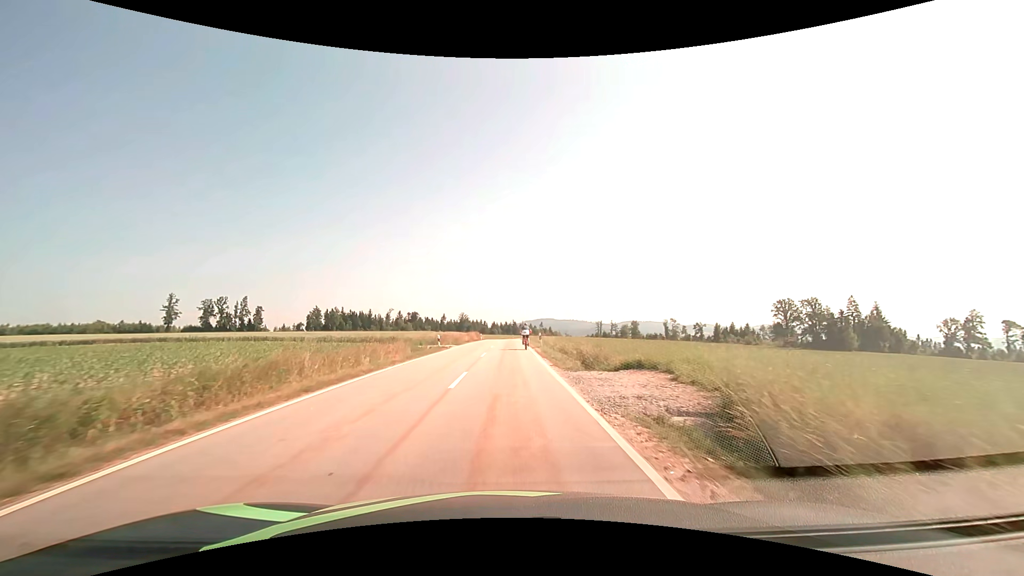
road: tertiary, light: Day
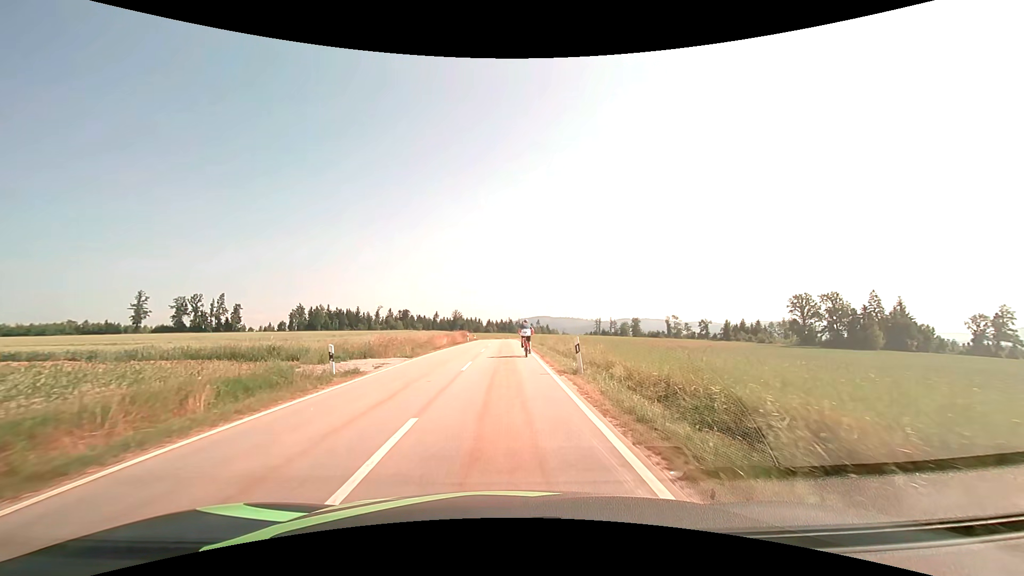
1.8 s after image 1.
(+0.1, +19.8) m; +1°
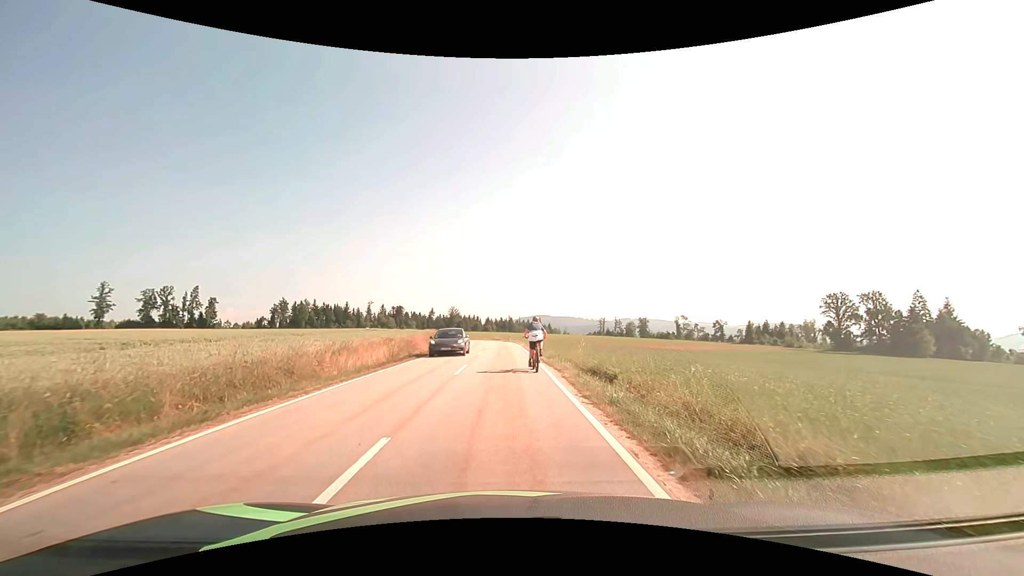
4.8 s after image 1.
(-0.1, +25.7) m; 0°
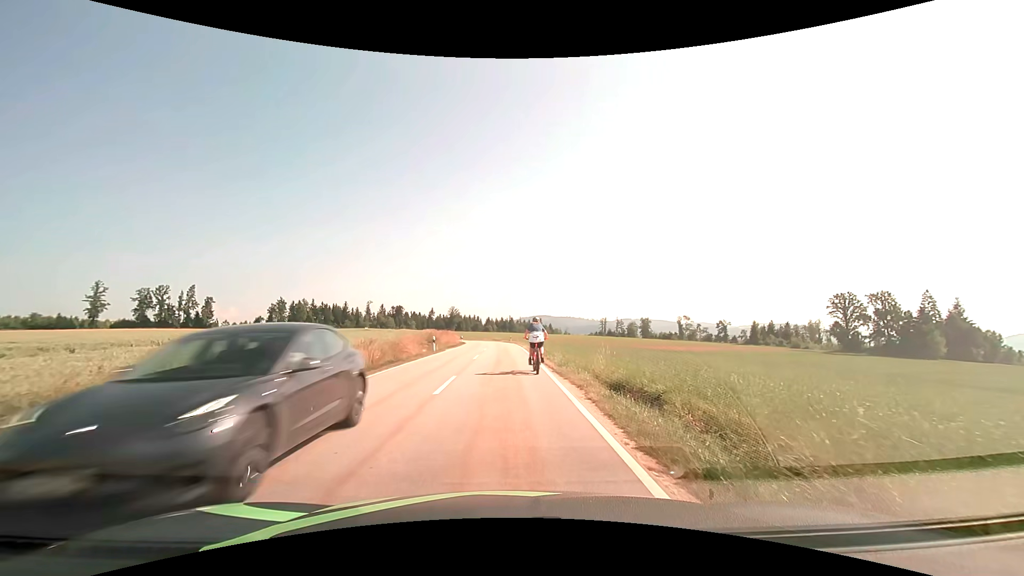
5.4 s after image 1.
(0.0, +4.2) m; 0°
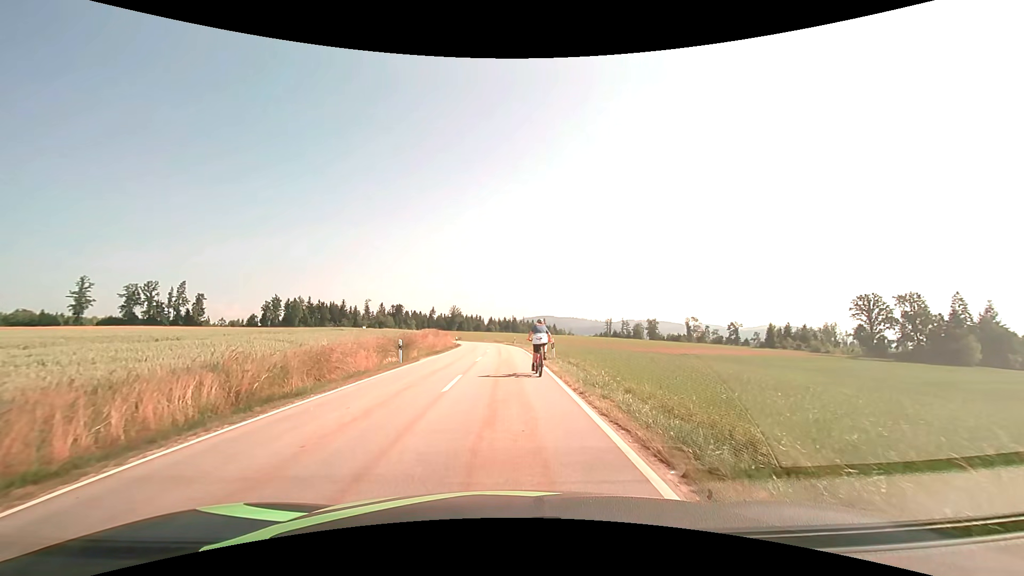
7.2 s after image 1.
(0.0, +11.9) m; 0°
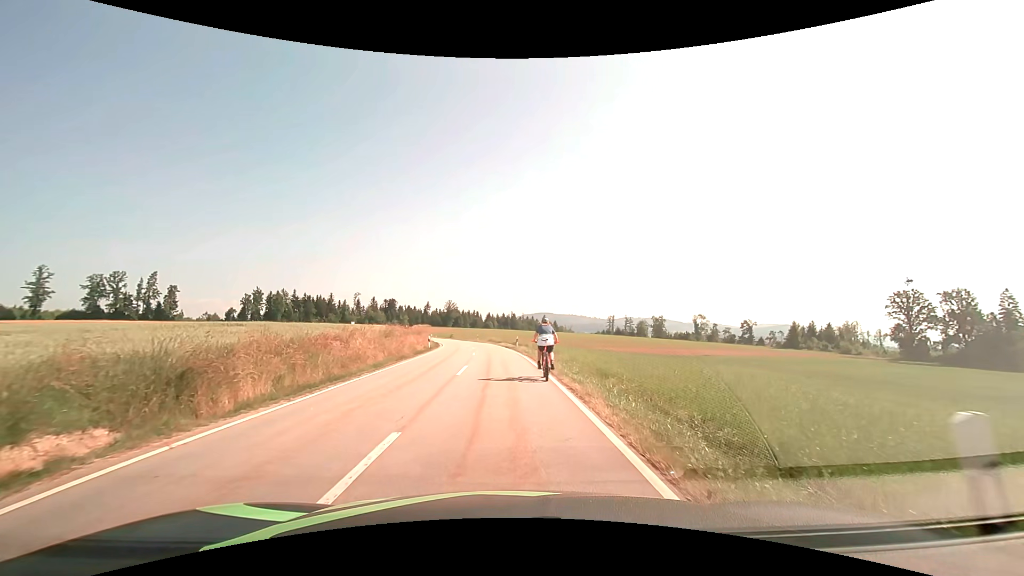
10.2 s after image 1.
(+0.1, +20.7) m; 0°
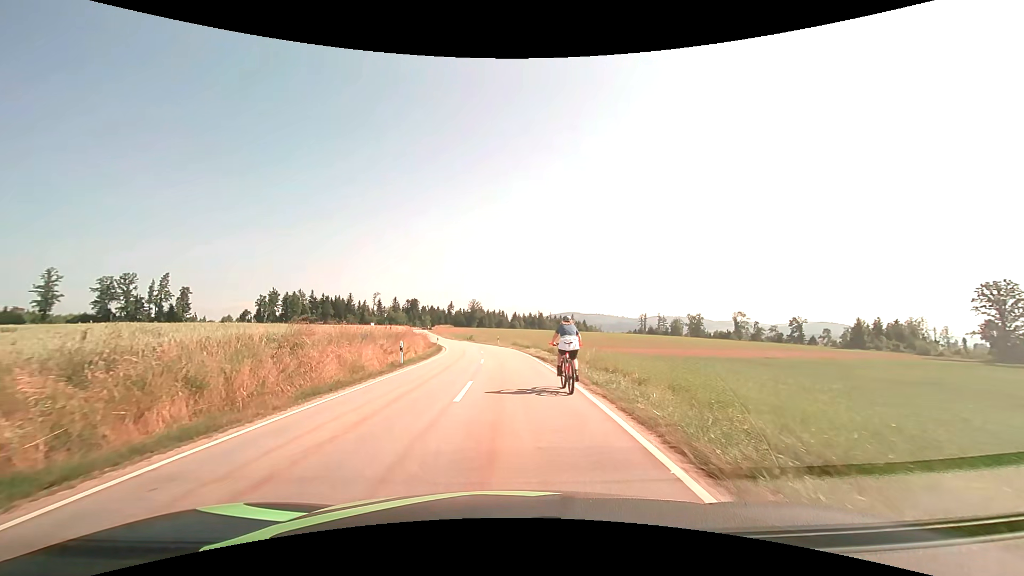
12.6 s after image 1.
(-0.2, +18.2) m; -3°
(0, +10) (-1, +20) (-2, +30) (-3, +40) (-4, +50) (-5, +60) (-6, +70) (-8, +80) (-10, +89) (-12, +99) m
